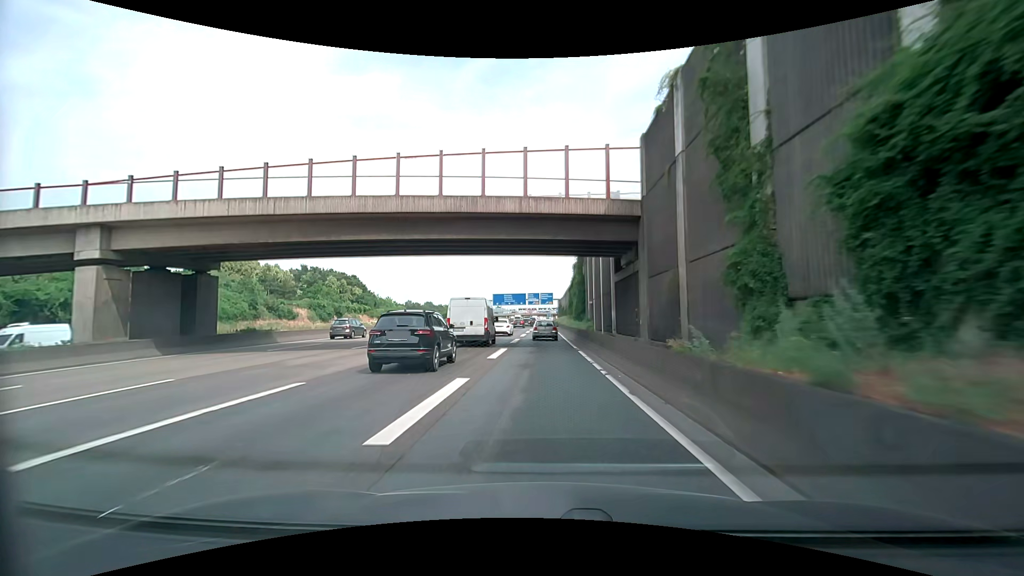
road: motorway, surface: asphalt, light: Day
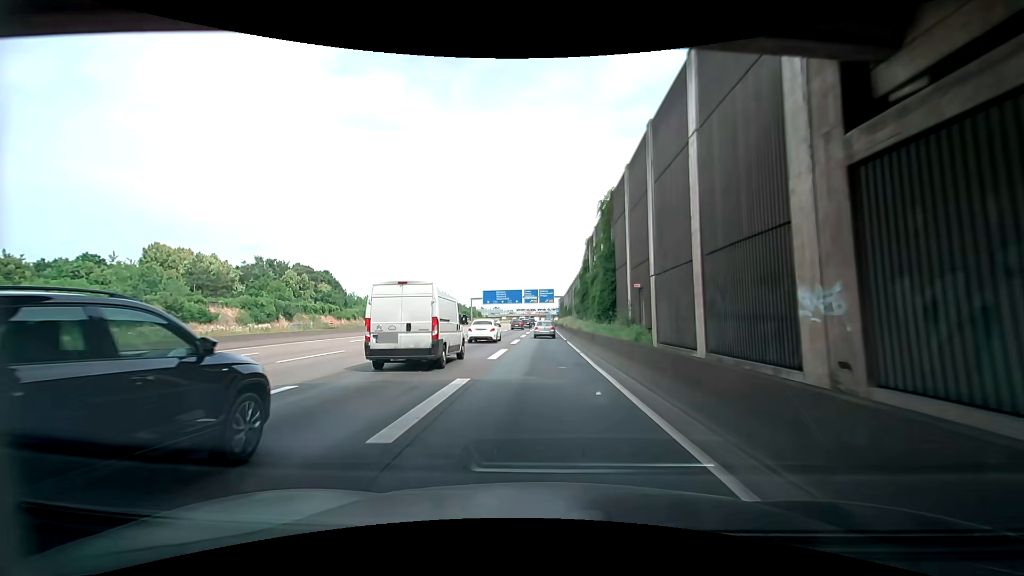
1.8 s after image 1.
(0.0, +24.2) m; 0°
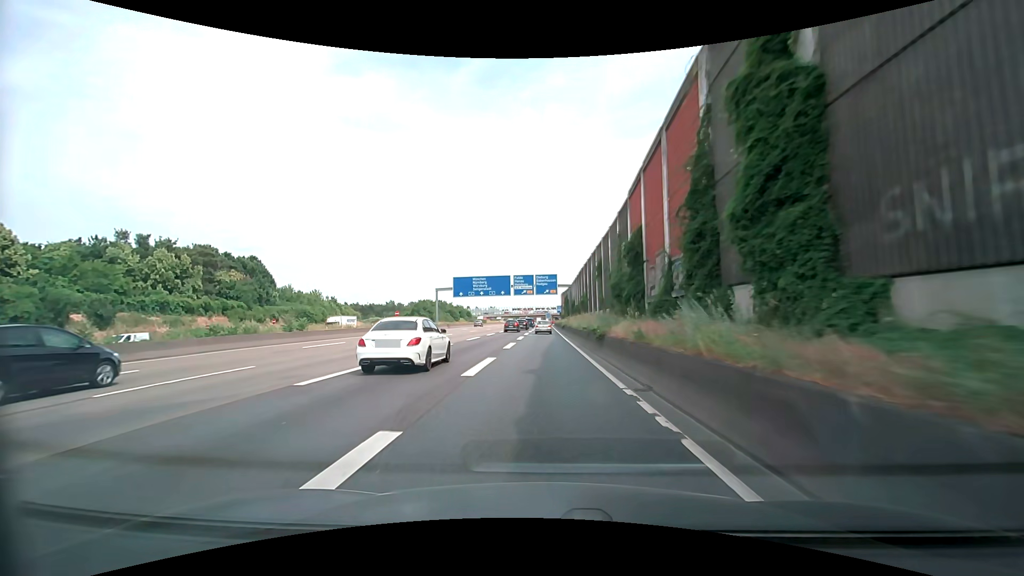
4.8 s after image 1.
(-0.3, +42.1) m; 0°
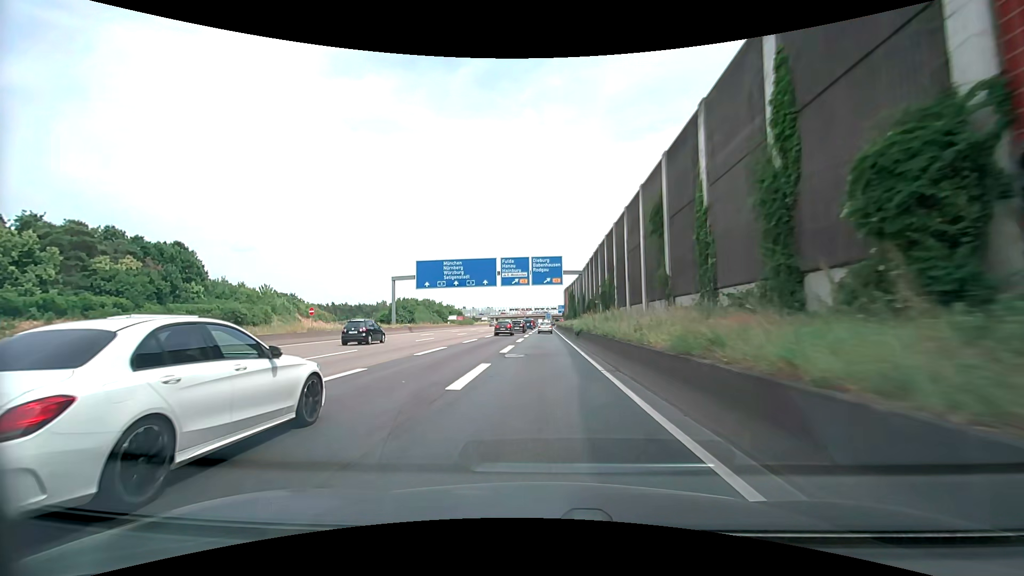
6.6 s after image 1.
(0.0, +26.3) m; 0°
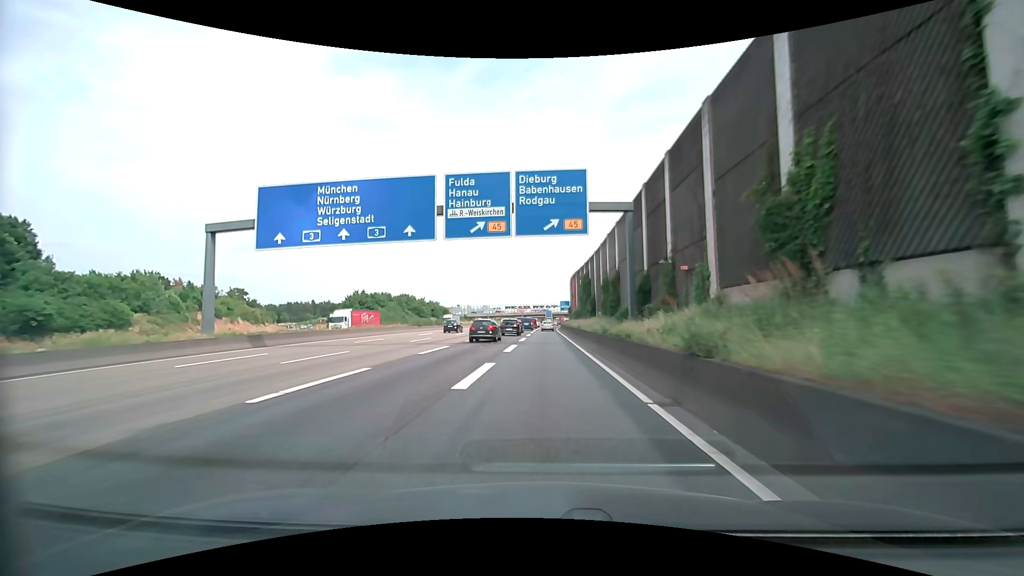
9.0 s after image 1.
(-0.1, +36.2) m; -1°
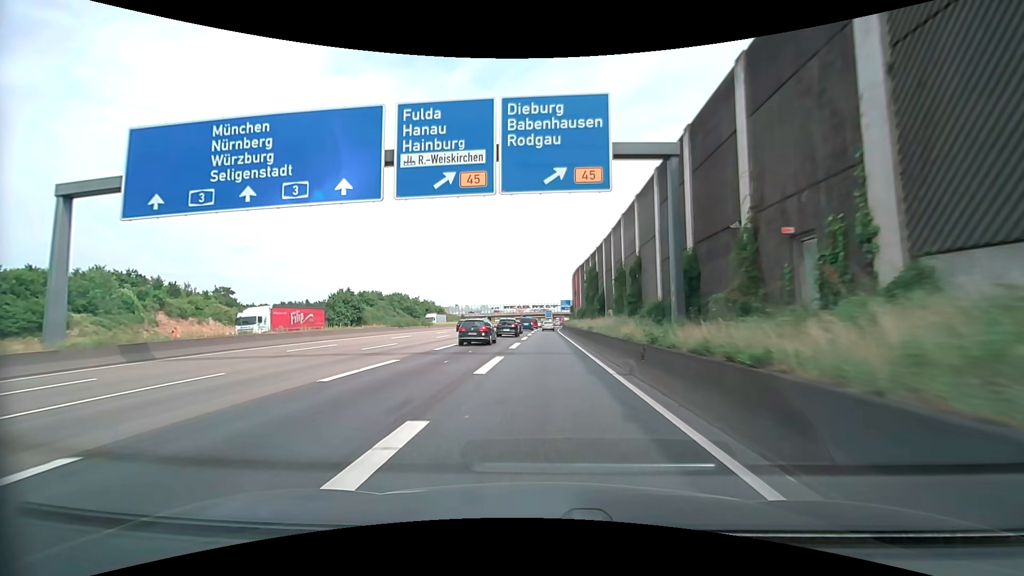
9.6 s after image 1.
(0.0, +9.3) m; 0°
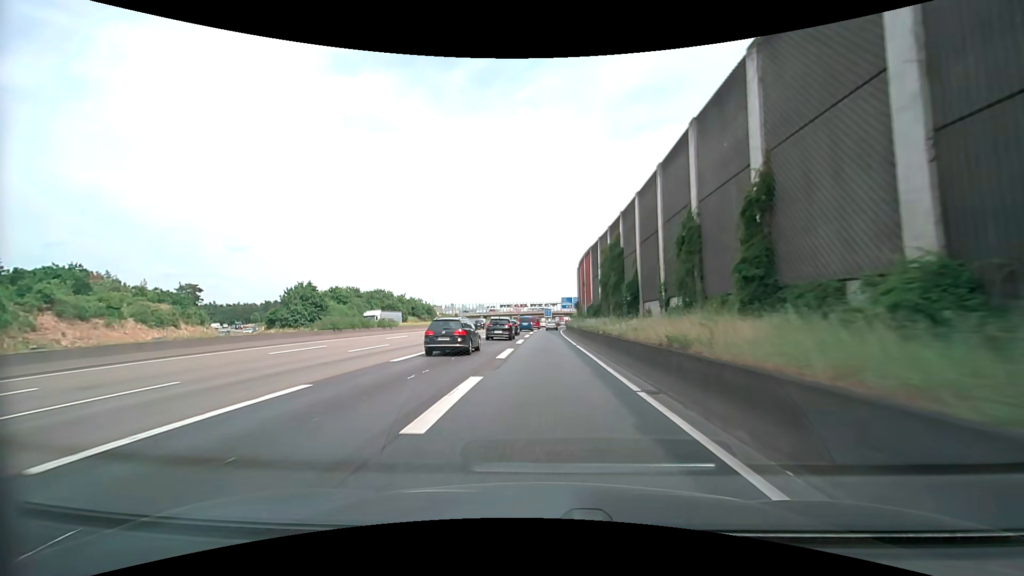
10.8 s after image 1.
(+0.1, +18.8) m; +1°
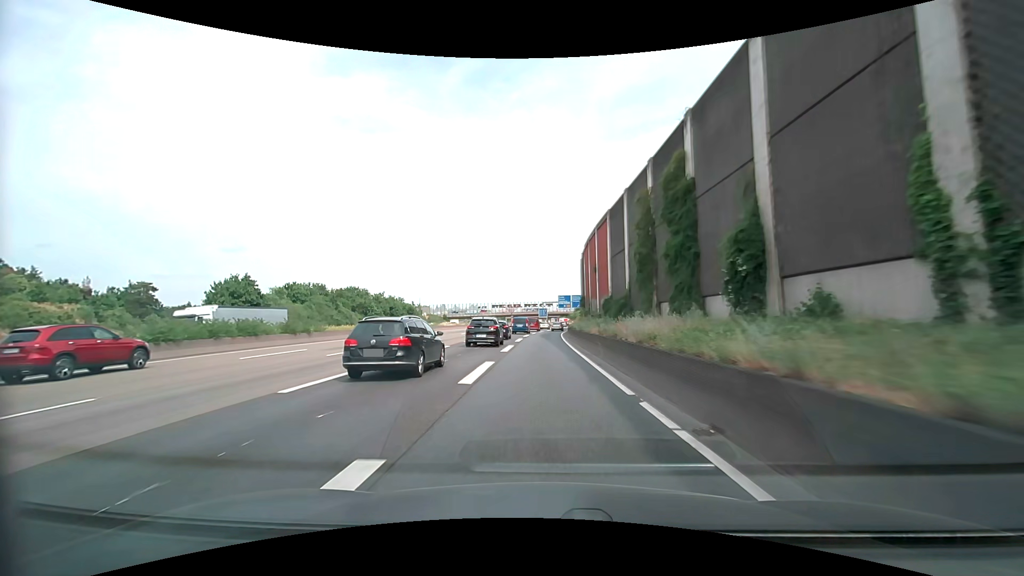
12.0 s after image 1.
(-0.2, +19.1) m; 0°
(0, +10) (0, +20) (0, +30) (0, +40) (0, +50) (+1, +60) (+1, +70) (+2, +80) (+3, +90) (+4, +100) m
